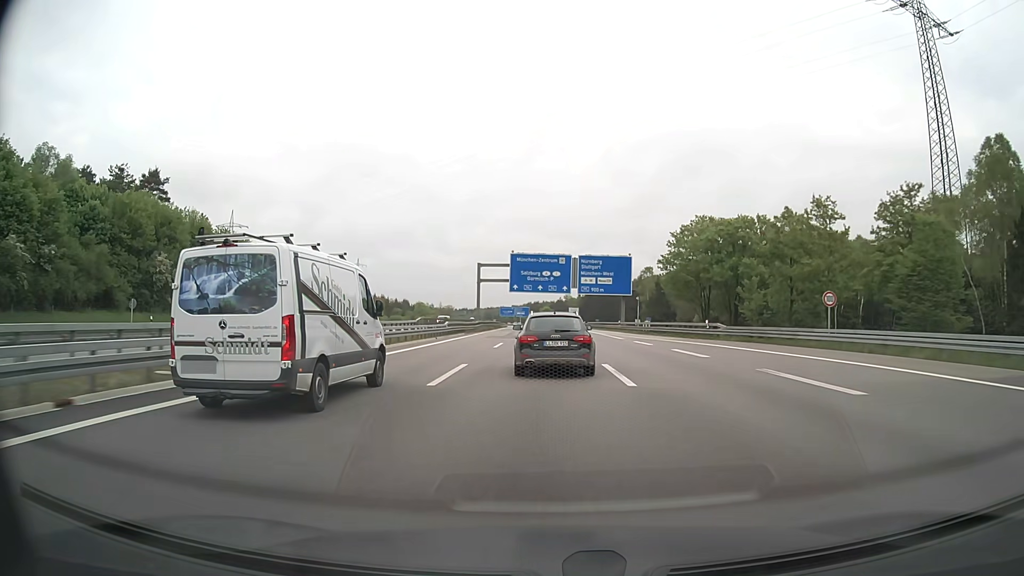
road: motorway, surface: asphalt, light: Day
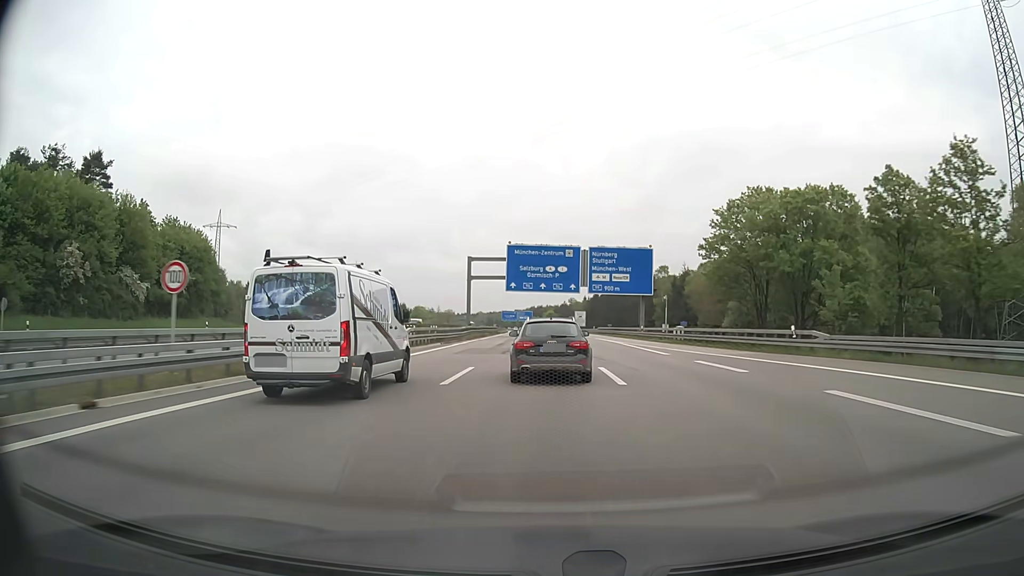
(0.0, +16.5) m; 0°
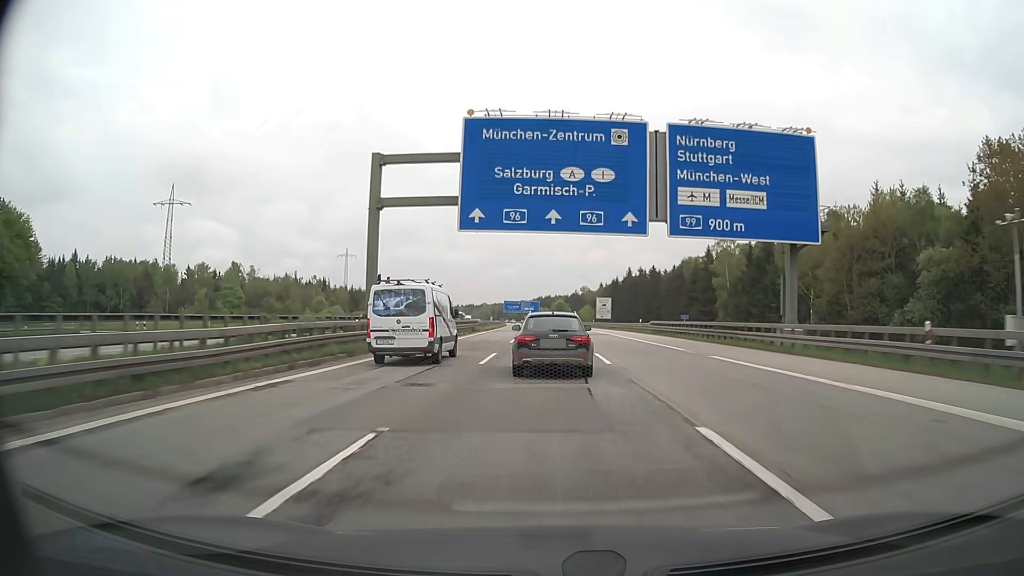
(-0.3, +48.9) m; -1°
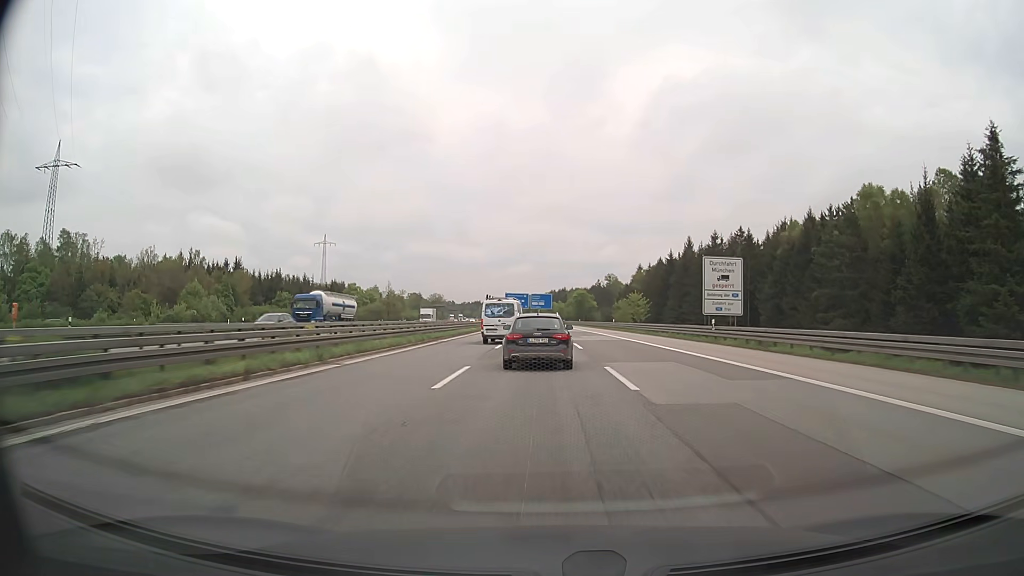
(-0.4, +79.5) m; -1°
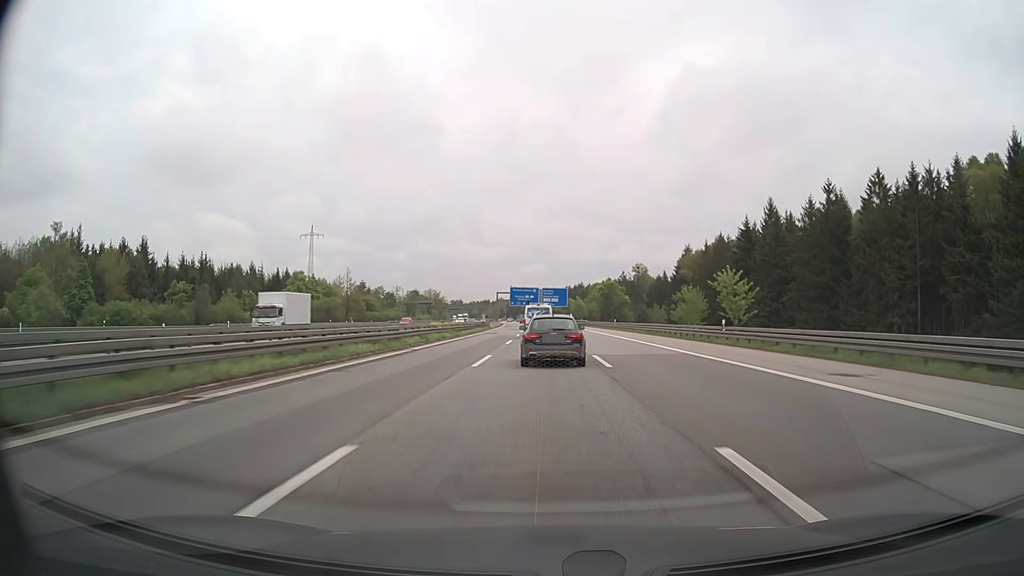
(-0.4, +47.9) m; -1°
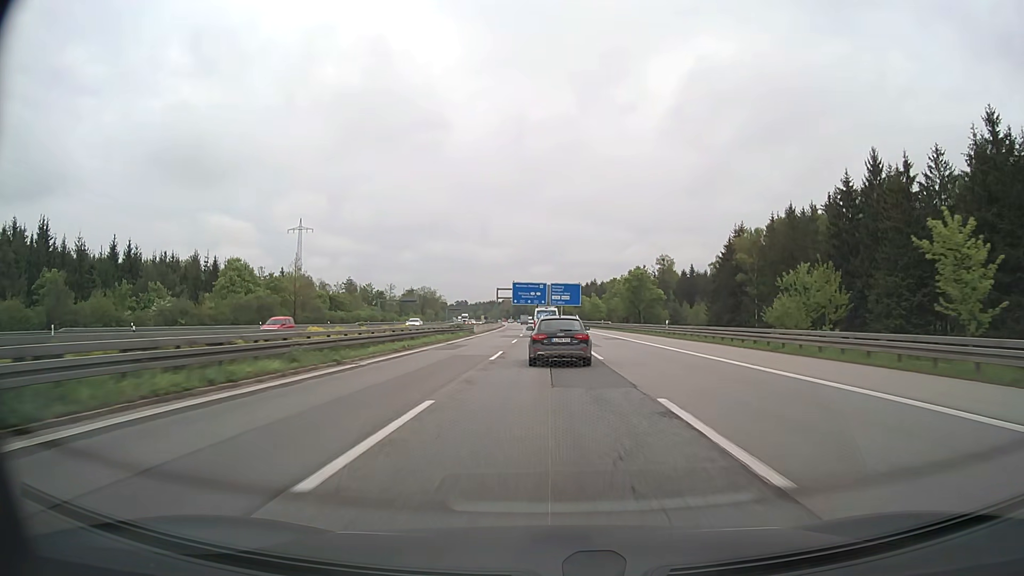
(-0.2, +32.2) m; -1°
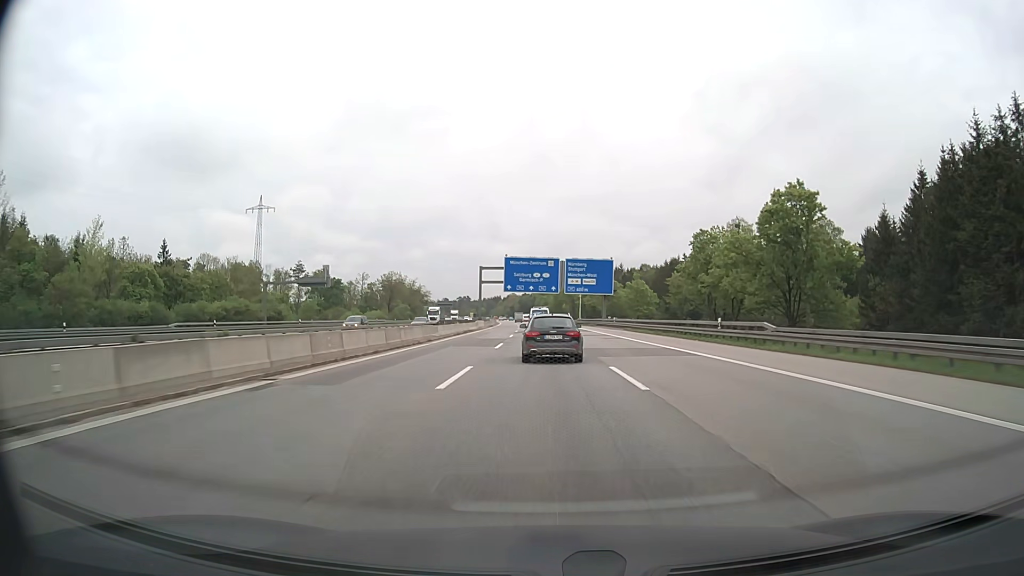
(-0.6, +64.9) m; -1°
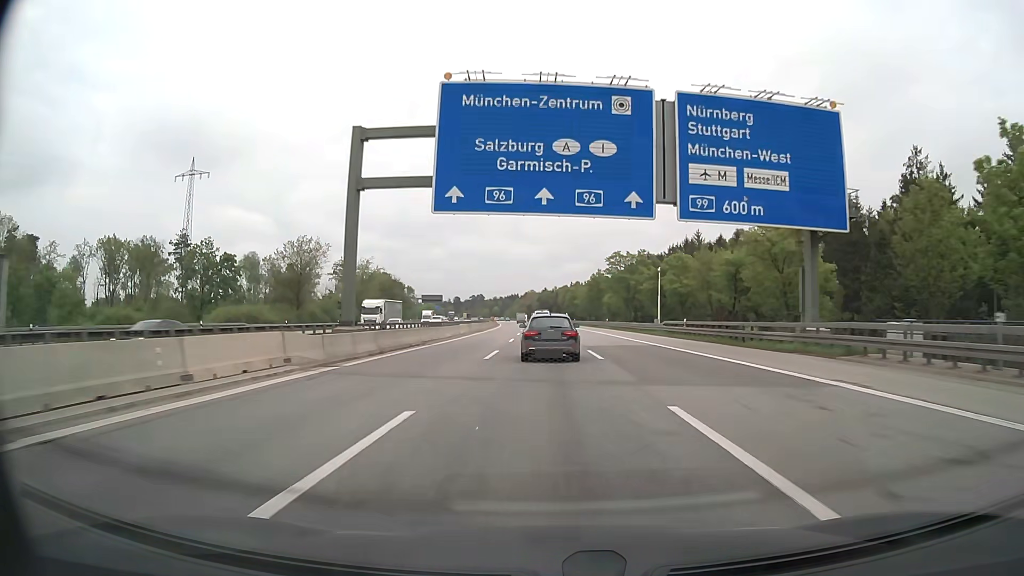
(-1.4, +81.3) m; -2°
(0, +10) (0, +20) (0, +30) (0, +40) (0, +50) (-1, +60) (-1, +70) (-1, +80) (-1, +90) (-2, +100) m
